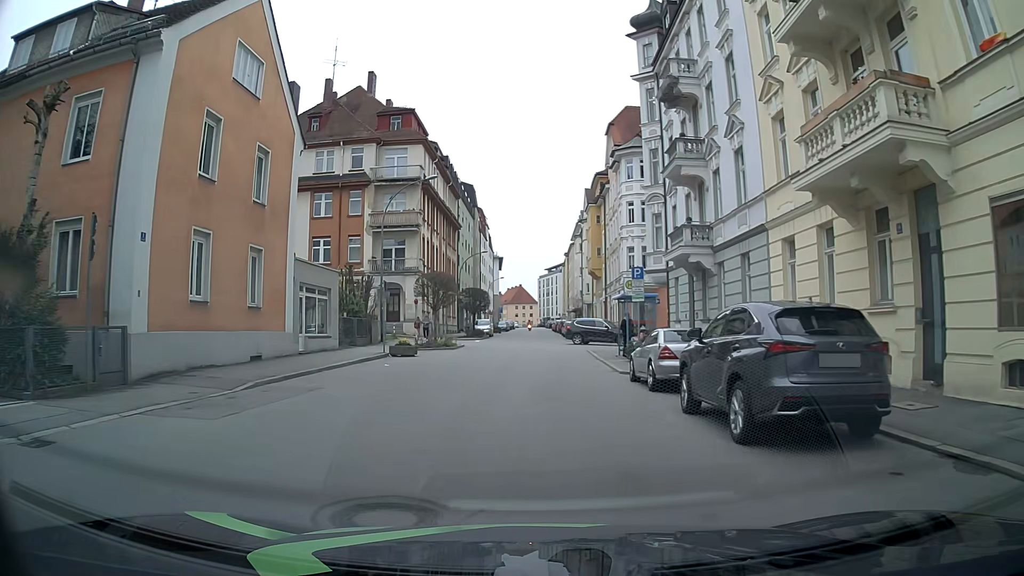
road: tertiary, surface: asphalt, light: Day
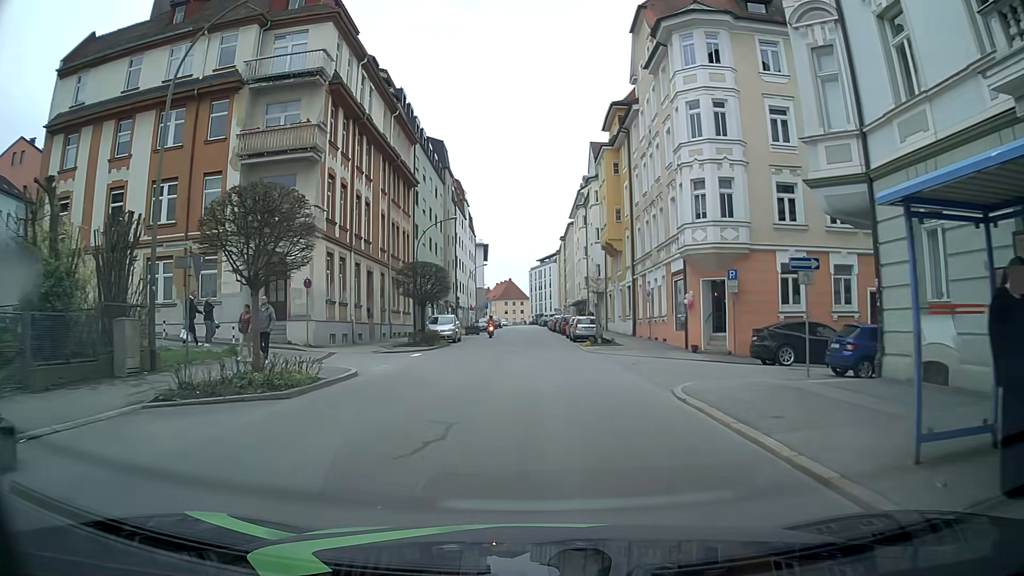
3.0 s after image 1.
(-0.2, +22.3) m; 0°
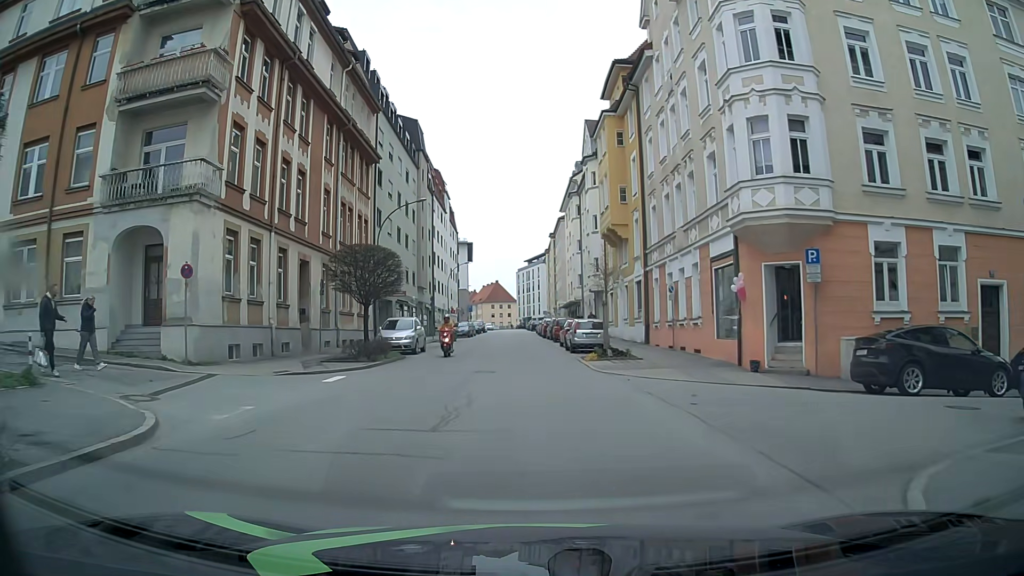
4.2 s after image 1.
(0.0, +9.0) m; +1°
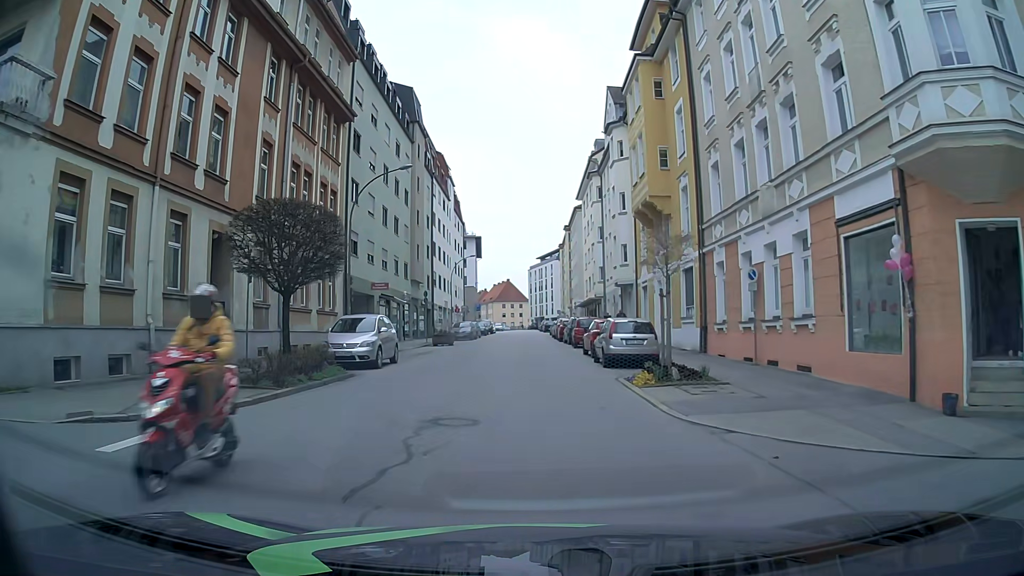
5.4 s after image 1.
(-0.1, +9.0) m; -2°
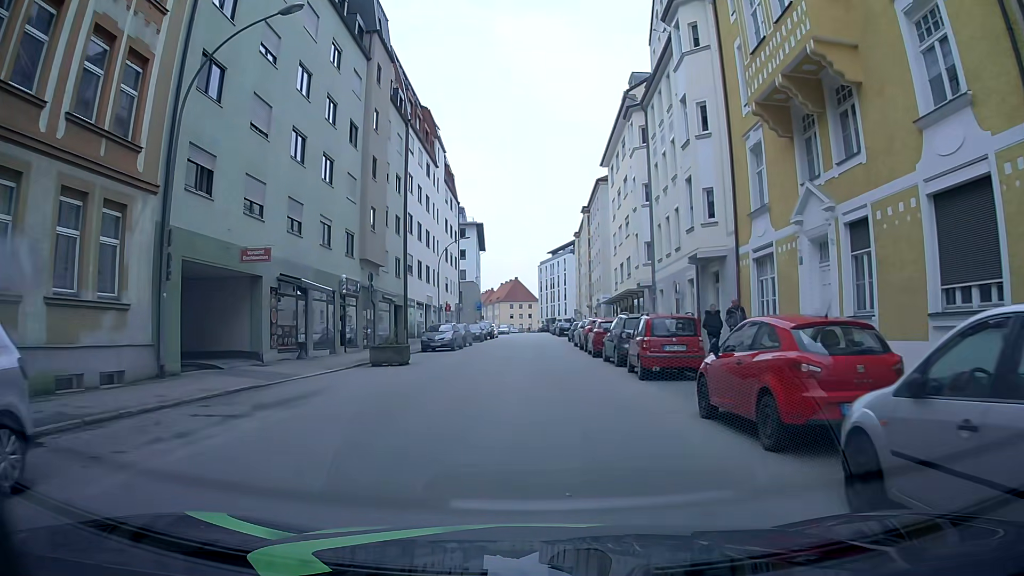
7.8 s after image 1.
(-0.1, +17.9) m; -1°
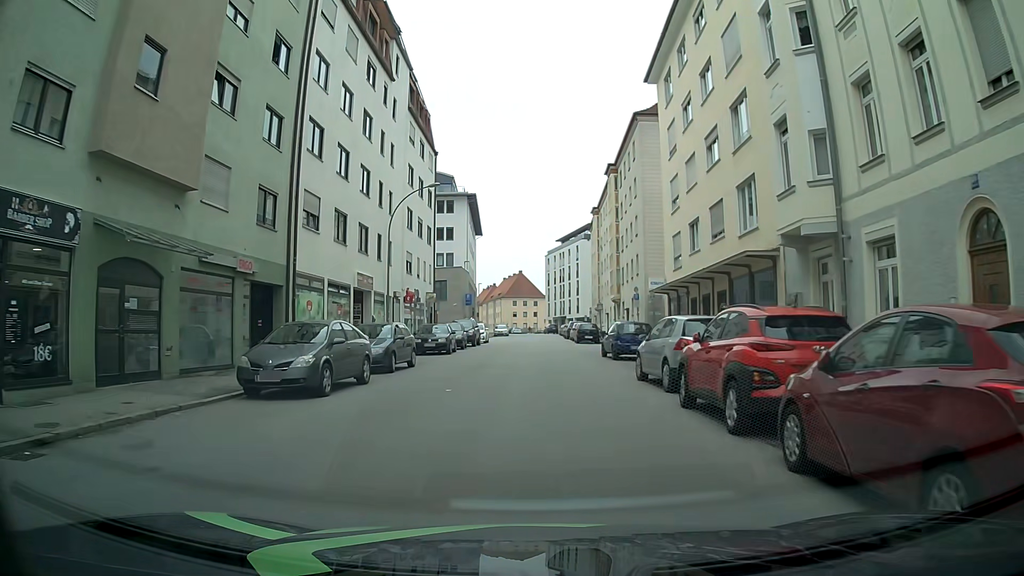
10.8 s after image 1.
(+0.4, +22.3) m; +1°
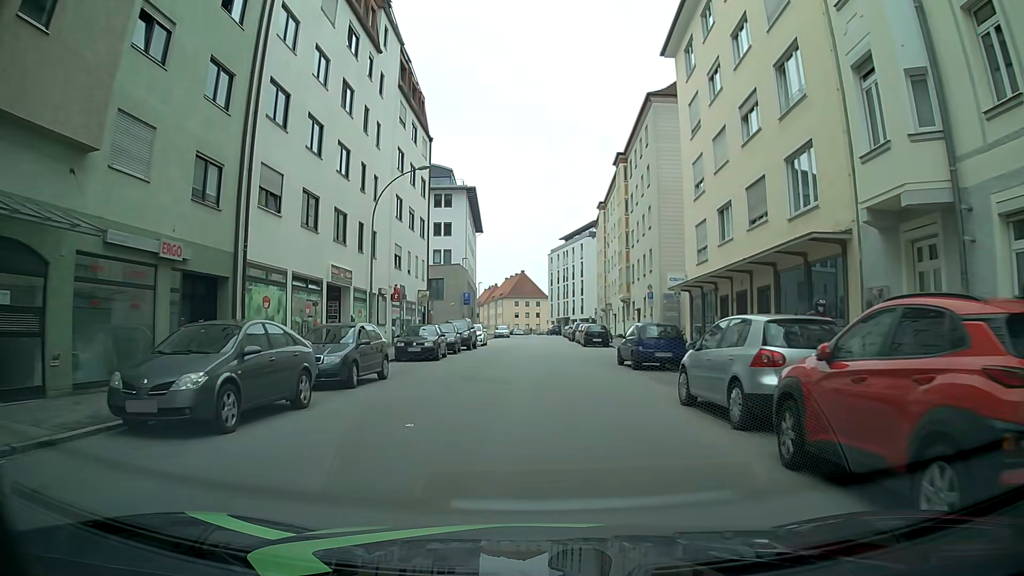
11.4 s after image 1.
(0.0, +4.5) m; 0°
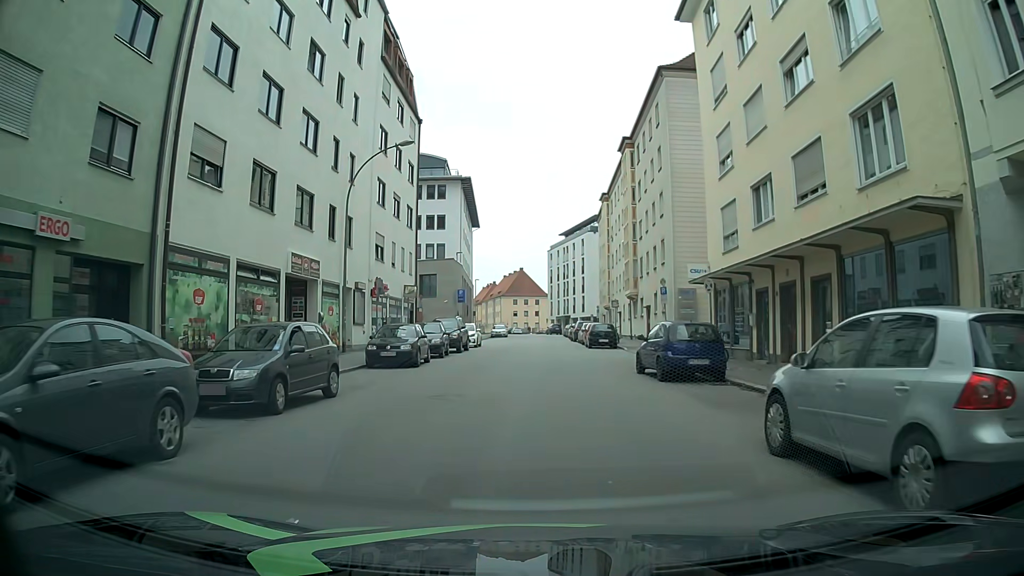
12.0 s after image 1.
(0.0, +4.5) m; -1°
(0, +10) (0, +20) (+1, +30) (+1, +40) (+1, +50) (+1, +60) (+2, +70) (+2, +80) (+2, +90) (+1, +100) m
